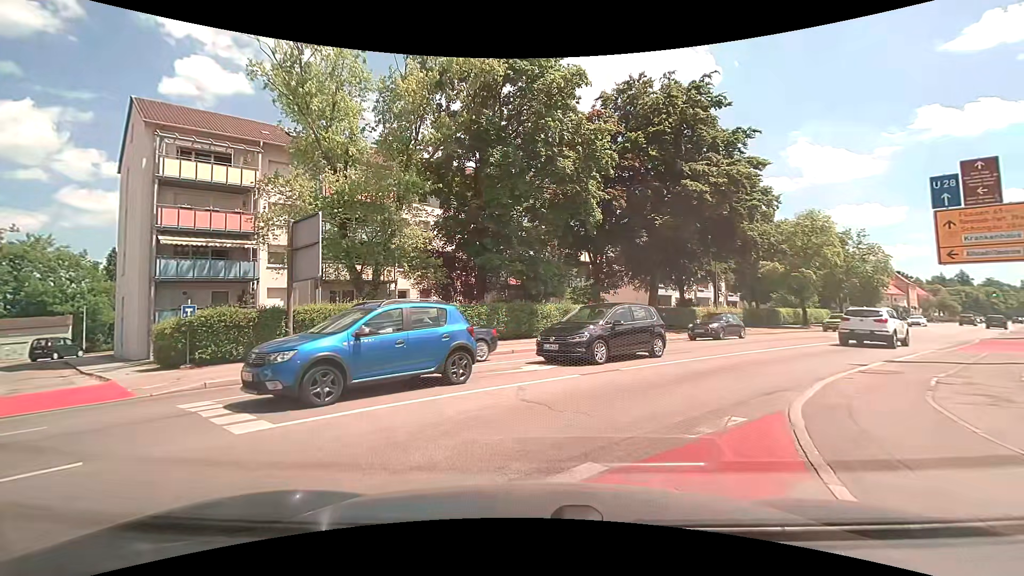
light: Day
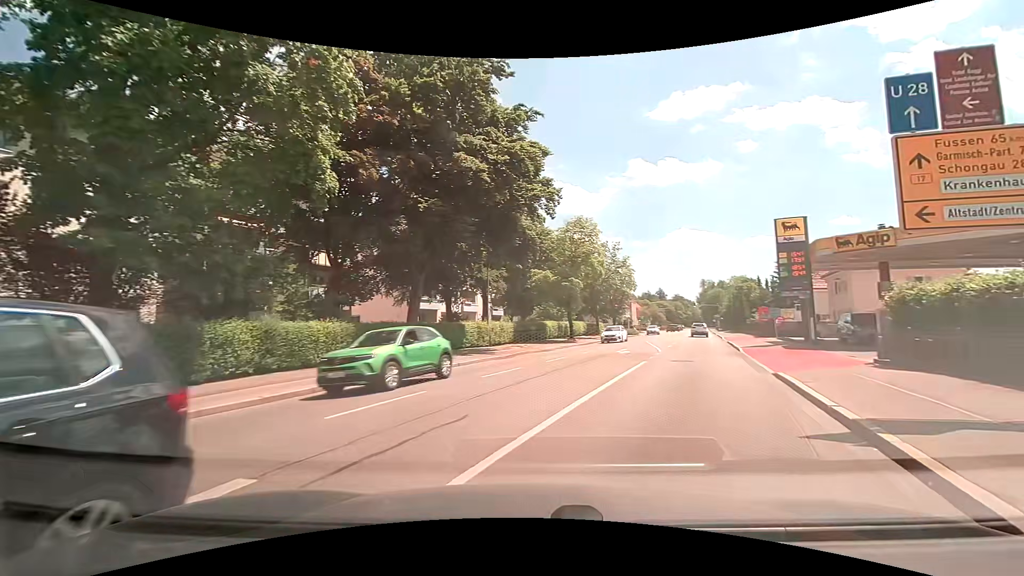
(+1.9, +10.0) m; +26°
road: secondary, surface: asphalt
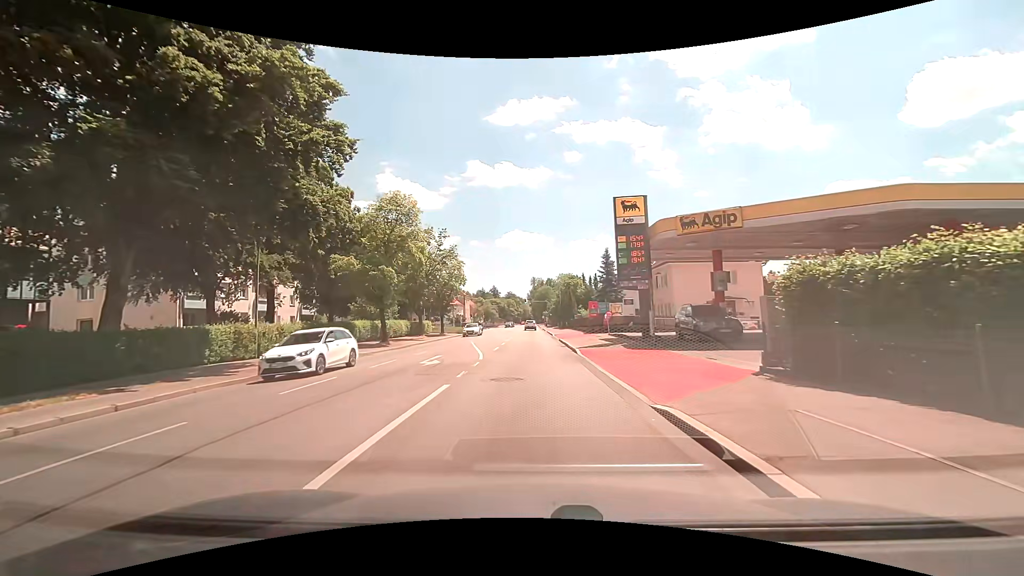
(+1.7, +7.6) m; +19°
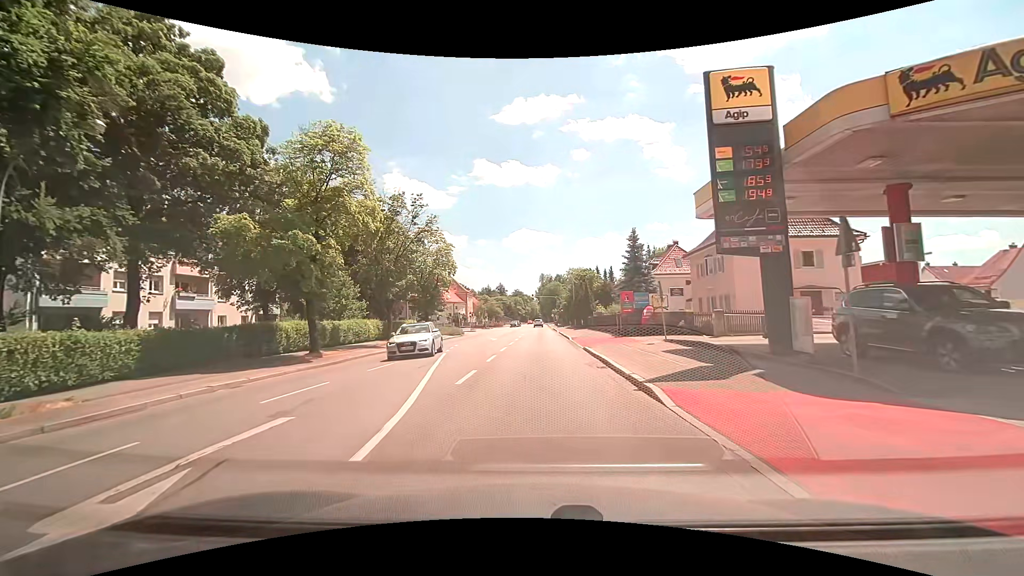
(-0.1, +13.5) m; -1°
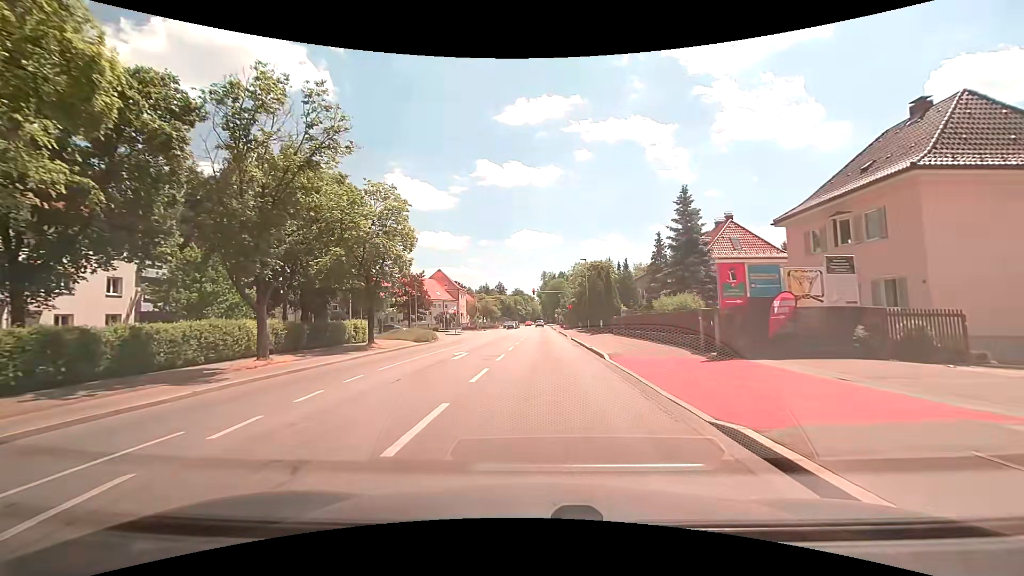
(-0.1, +17.6) m; -1°
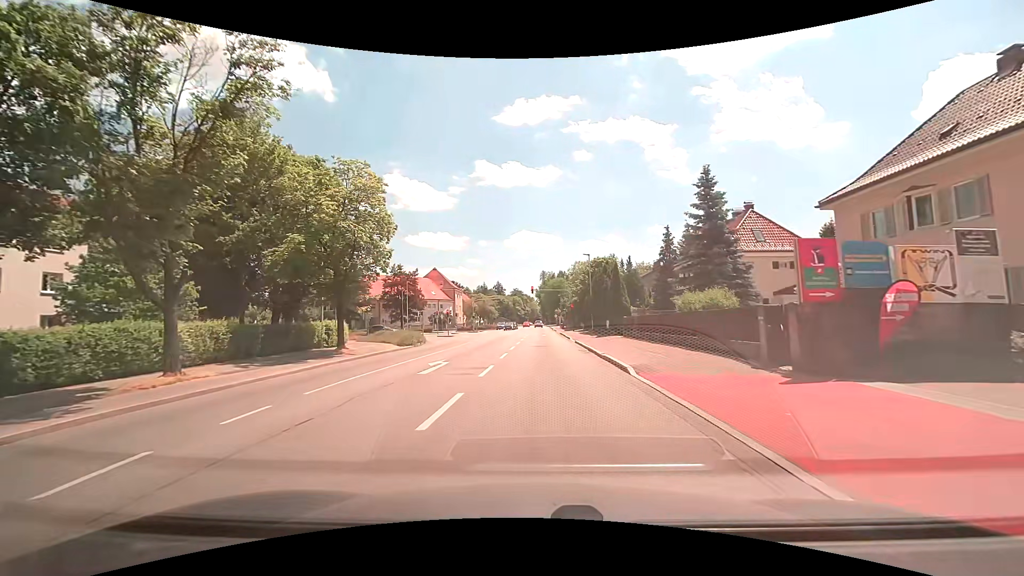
(0.0, +4.9) m; 0°
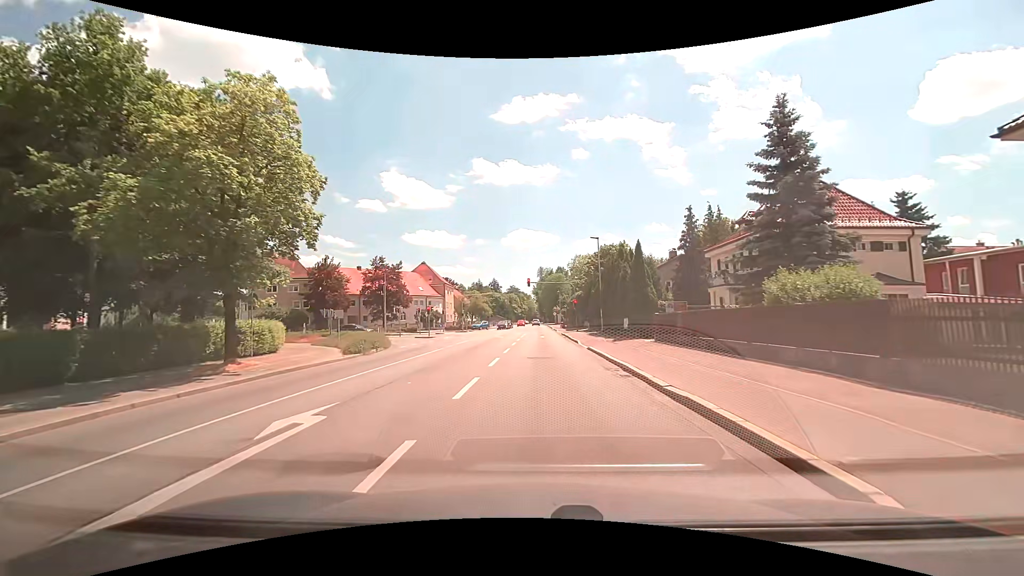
(+0.1, +9.8) m; +1°
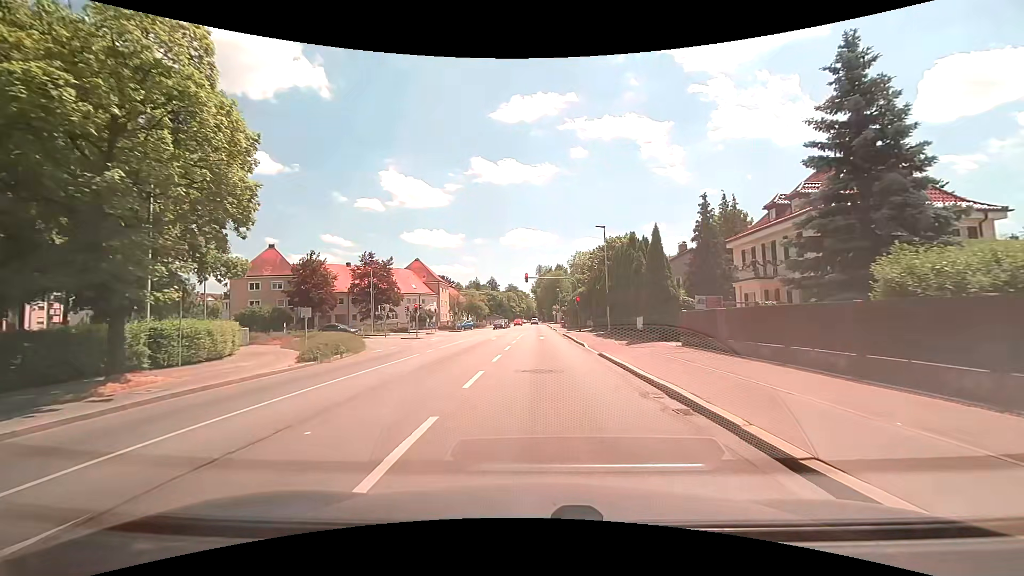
(0.0, +4.8) m; 0°
(0, +10) (0, +20) (0, +30) (0, +40) (0, +50) (0, +60) (0, +70) (0, +80) (0, +90) (0, +100) m
